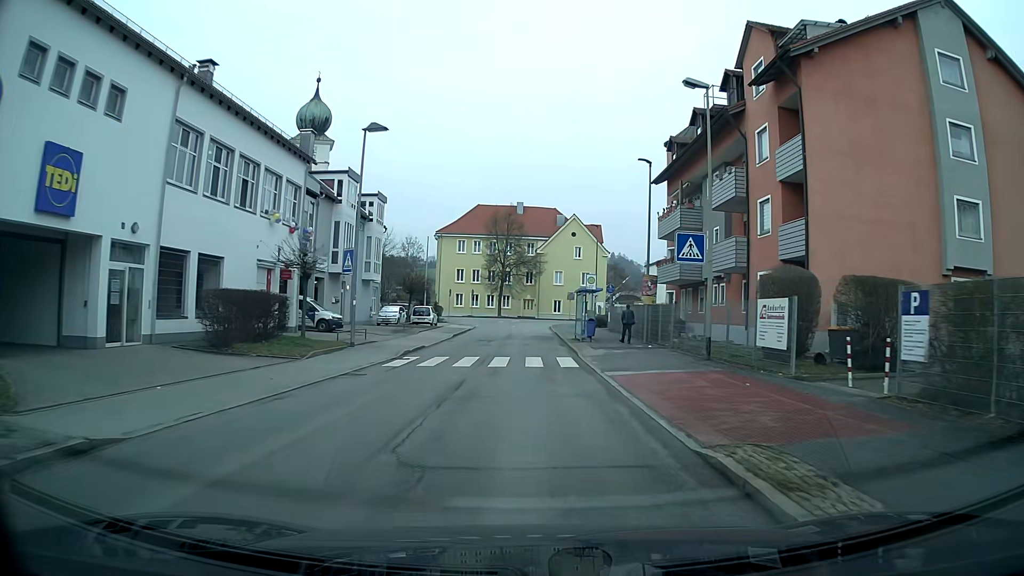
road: unclassified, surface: asphalt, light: Day
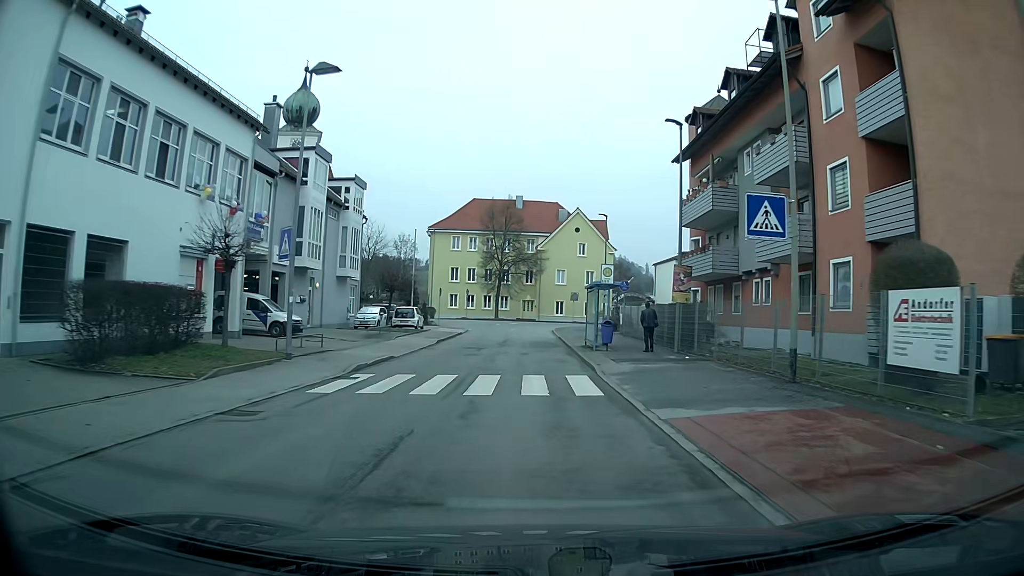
(0.0, +6.5) m; 0°
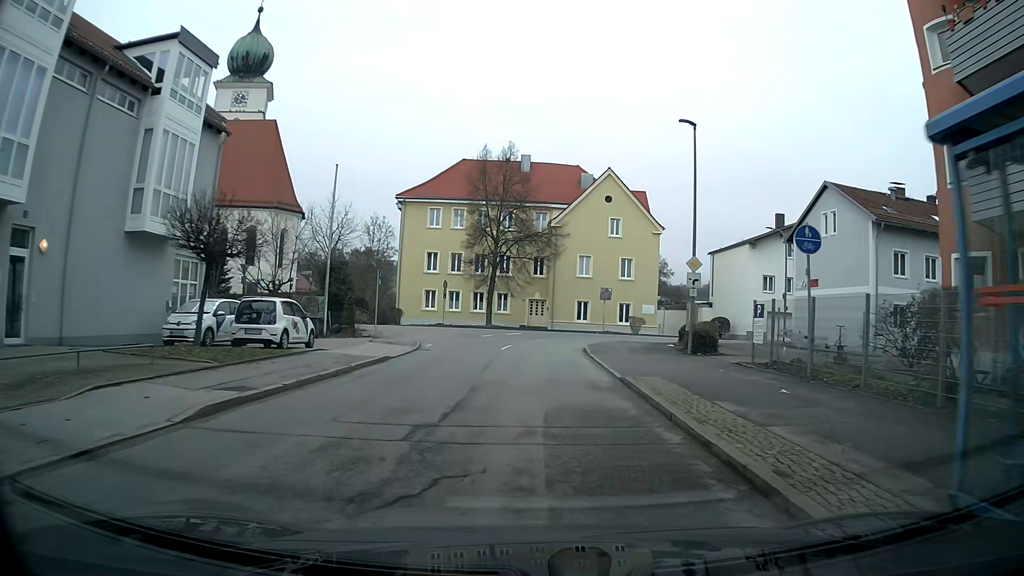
(-0.2, +24.1) m; 0°
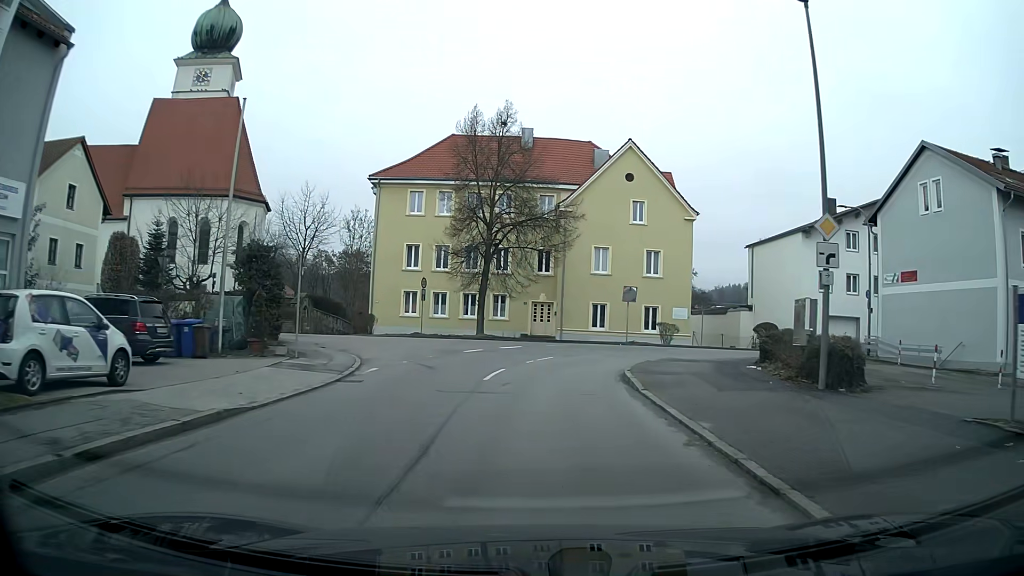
(0.0, +10.6) m; 0°
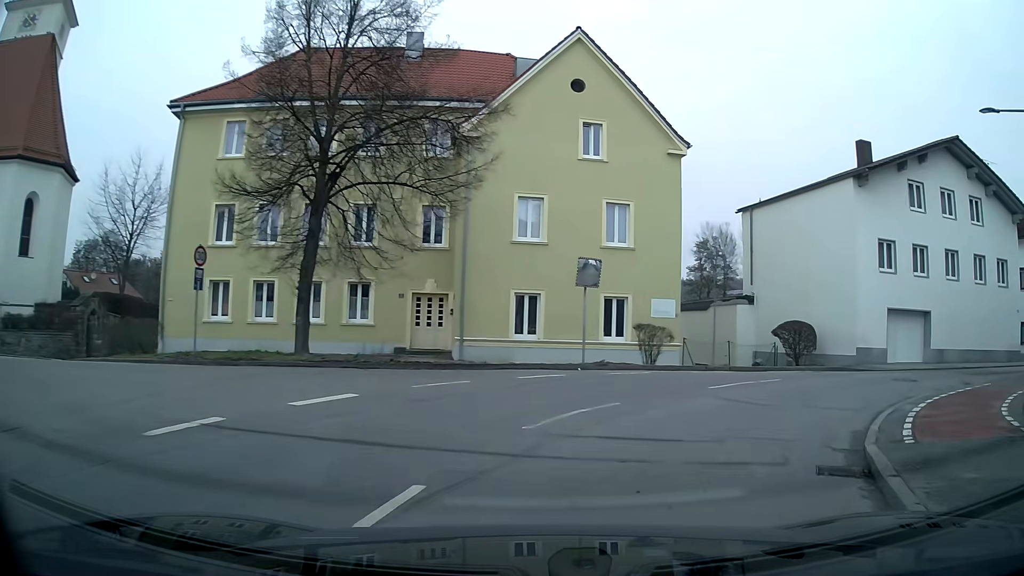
(+1.0, +17.9) m; +14°
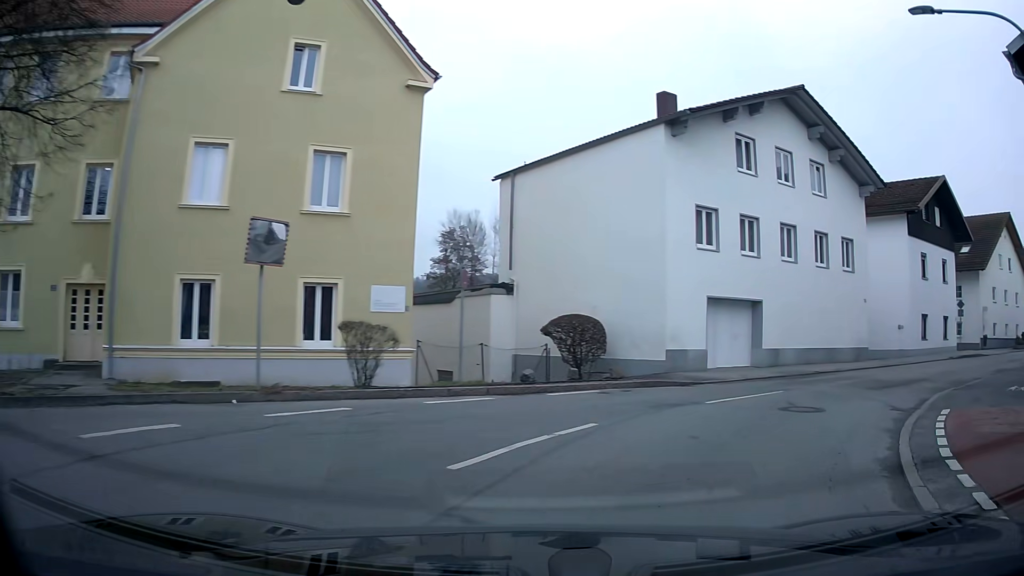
(+1.4, +7.6) m; +22°
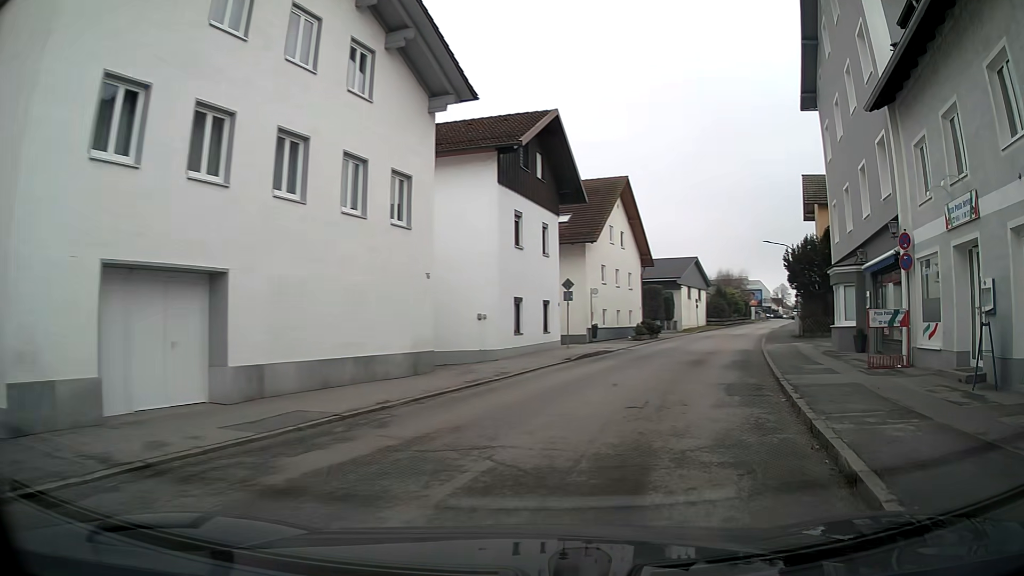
(+3.9, +11.3) m; +37°
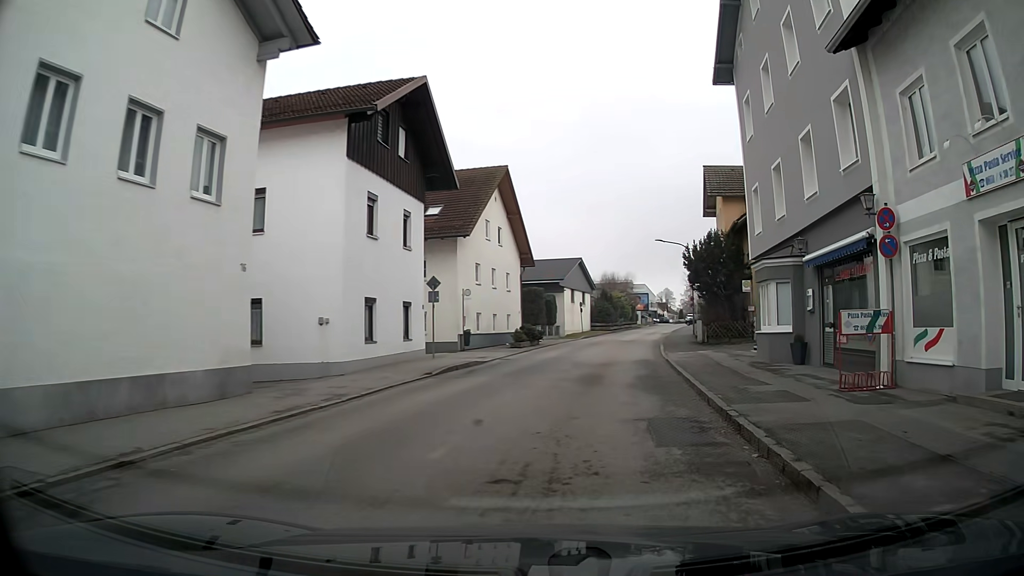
(+0.4, +4.5) m; +7°
(+1, +10) (+2, +20) (+3, +30) (+5, +40) (+7, +49) (+9, +59) (+11, +69) (+14, +79) (+17, +88) (+20, +98) m
